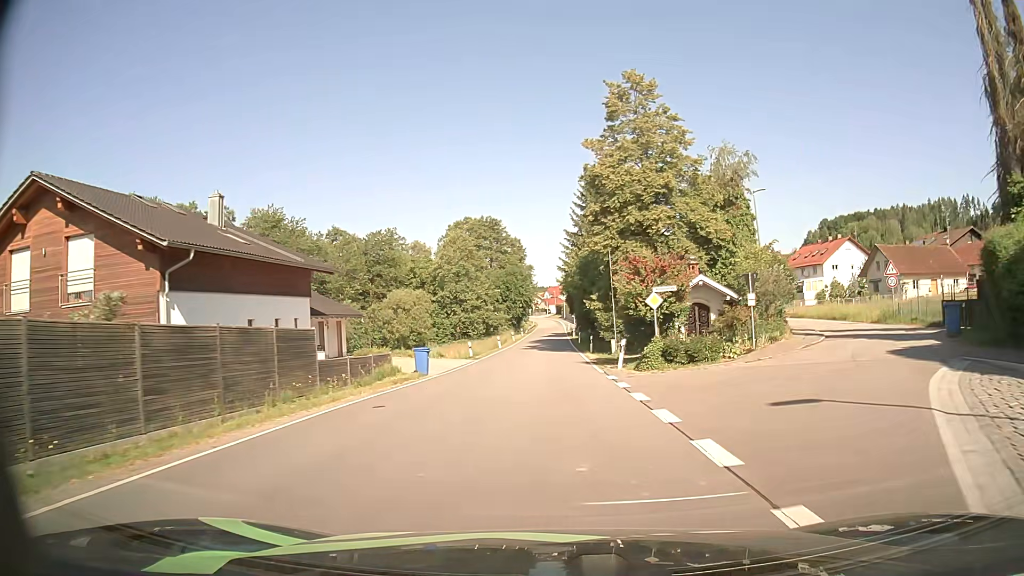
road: secondary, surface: asphalt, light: Day
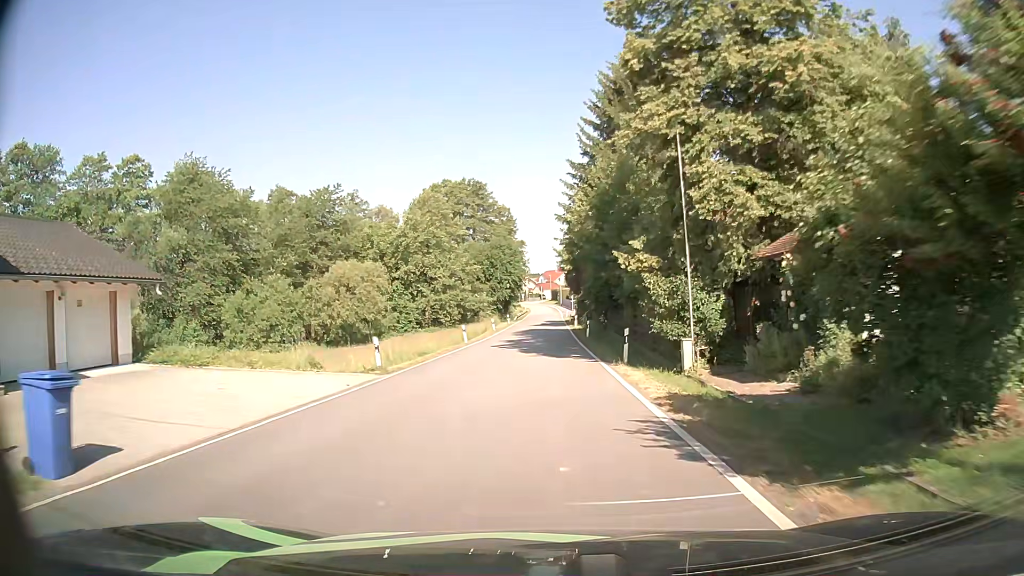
(+0.2, +21.6) m; 0°
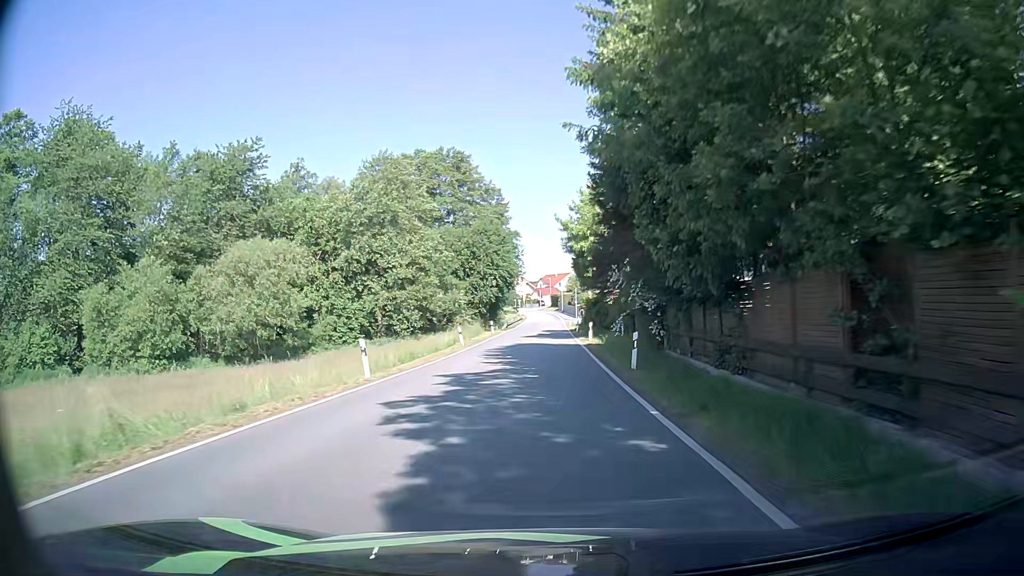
(0.0, +22.2) m; 0°
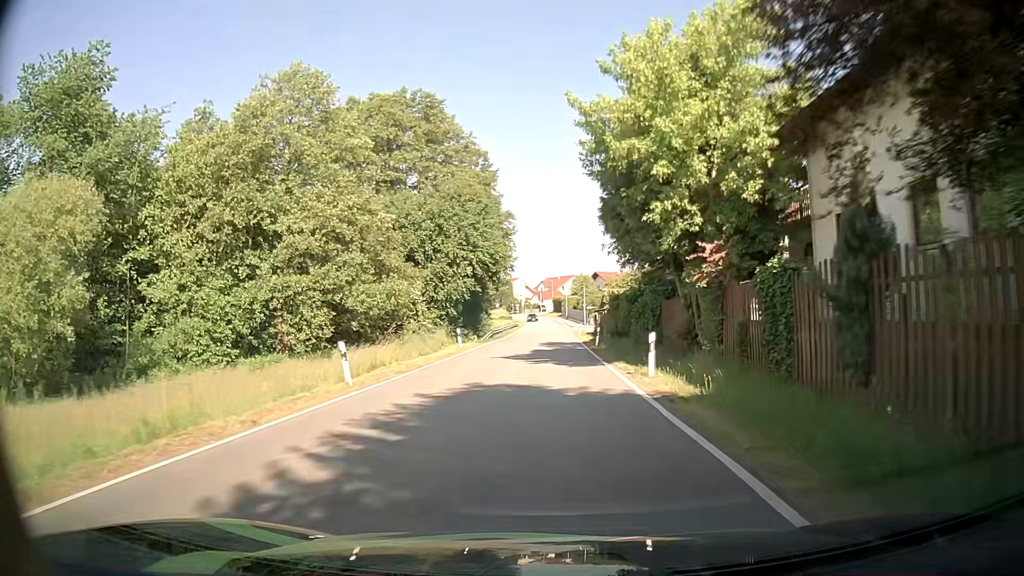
(0.0, +22.6) m; 0°
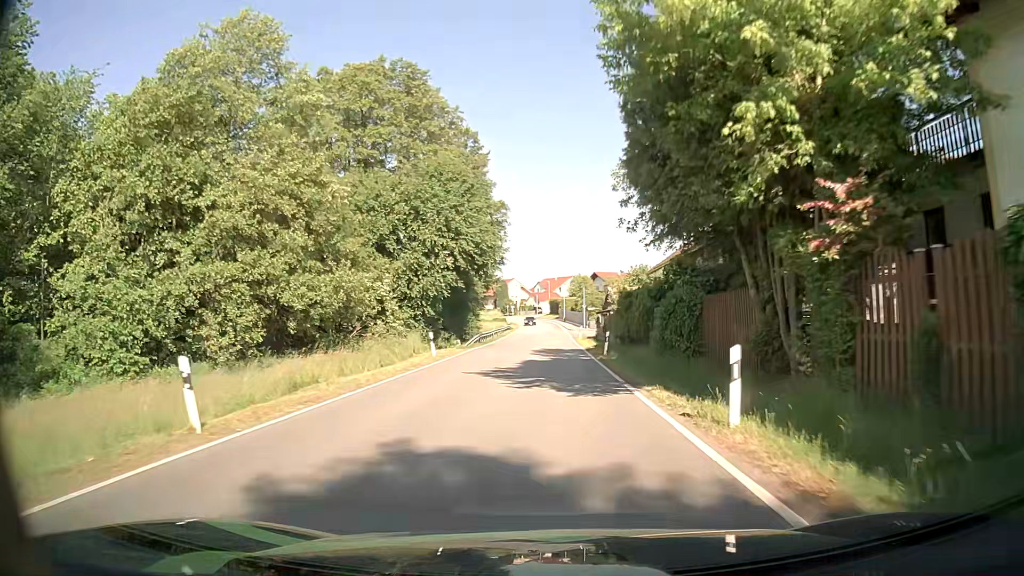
(0.0, +7.5) m; 0°
